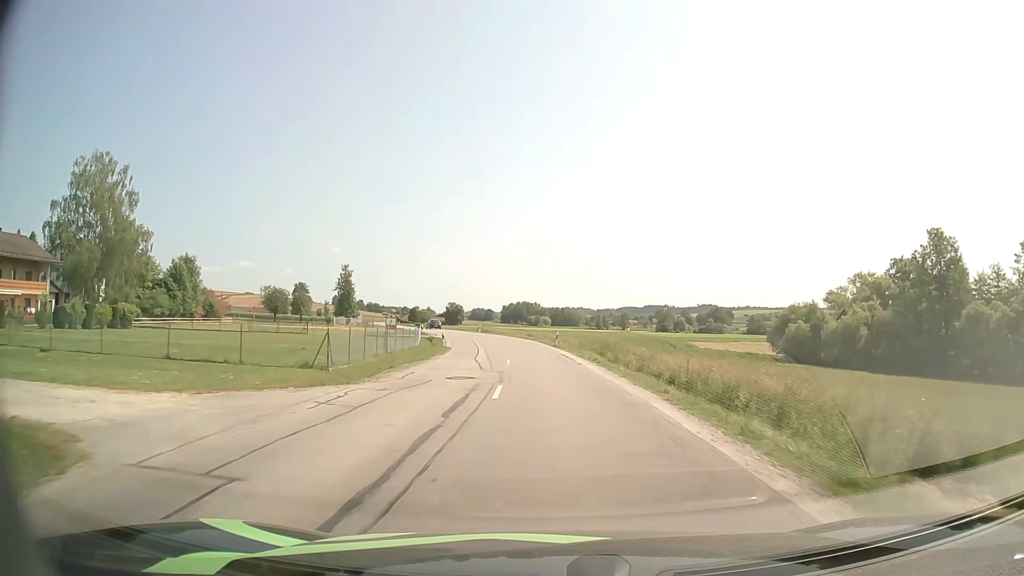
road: secondary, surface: asphalt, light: Day
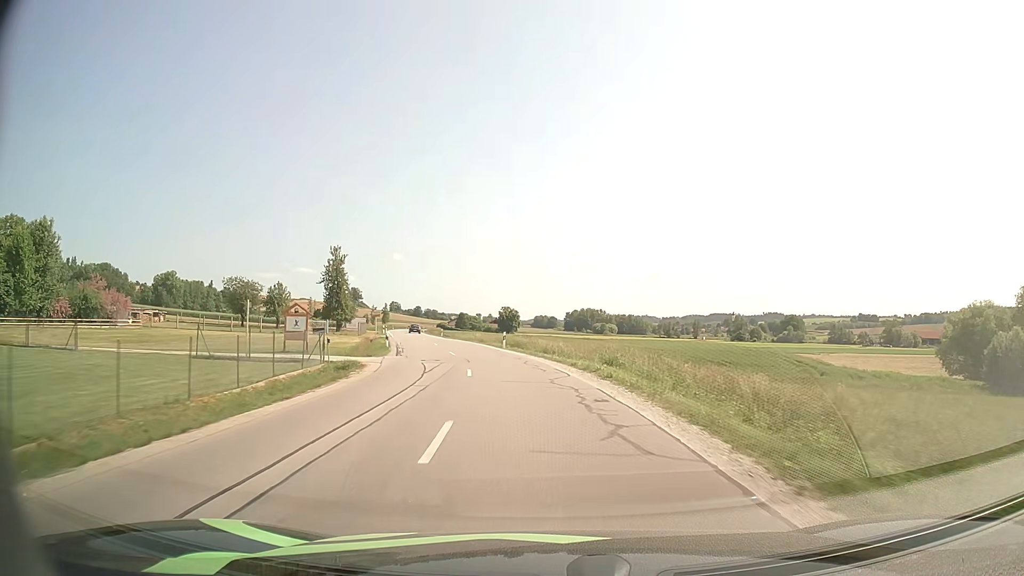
(-1.7, +41.0) m; -5°
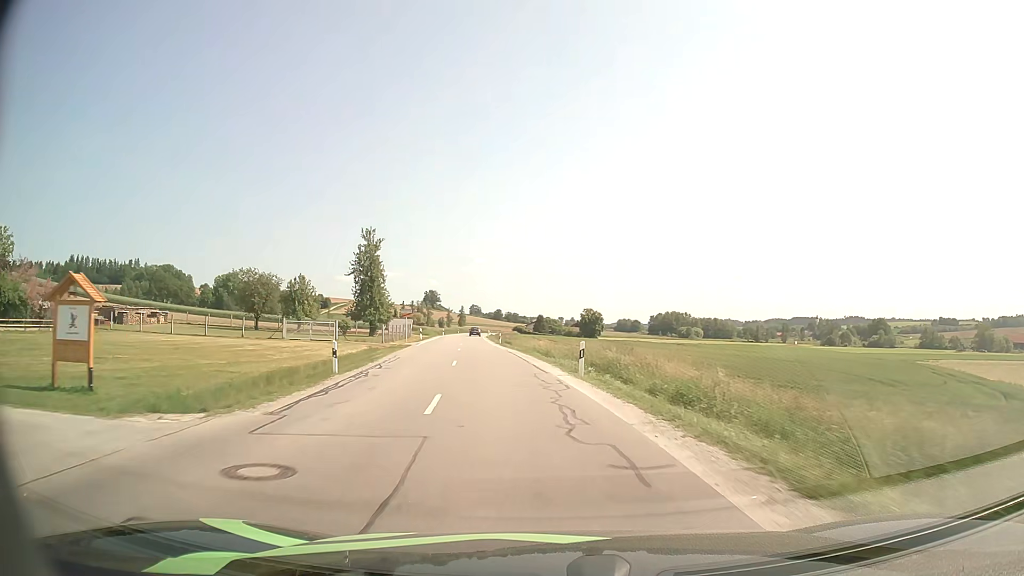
(-1.1, +21.2) m; -7°
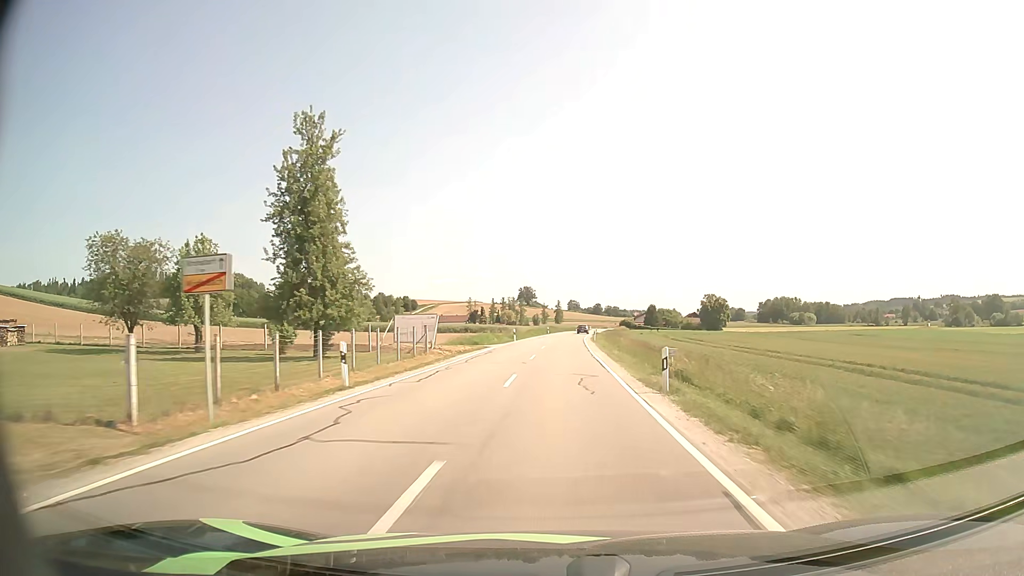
(-4.6, +44.4) m; -9°
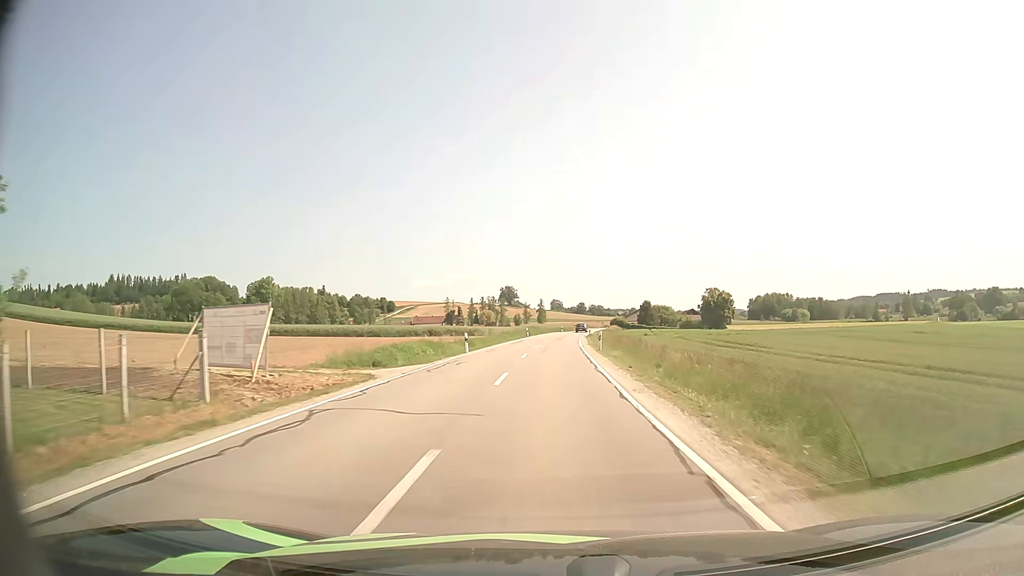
(+0.3, +23.3) m; +1°
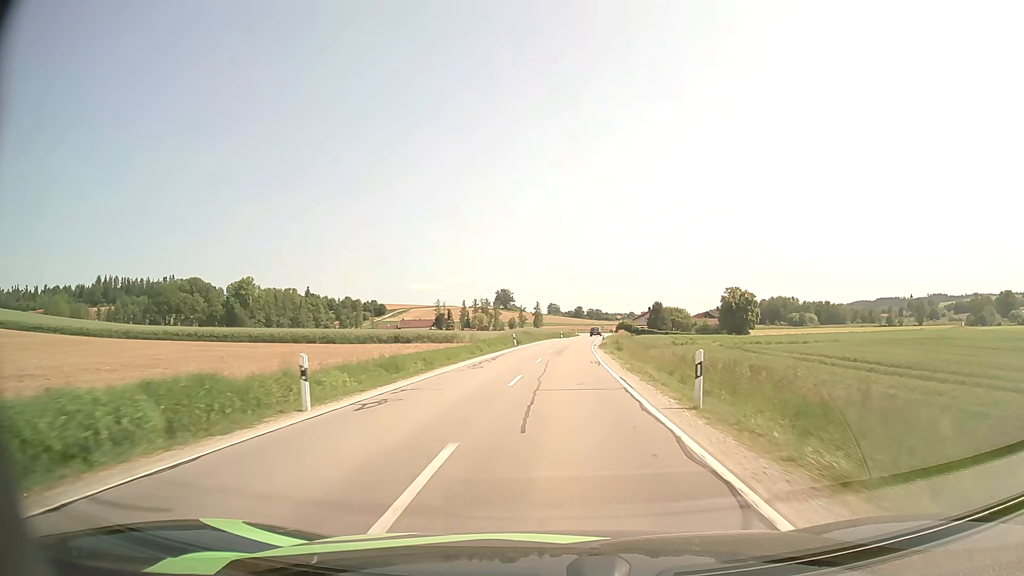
(0.0, +23.1) m; 0°
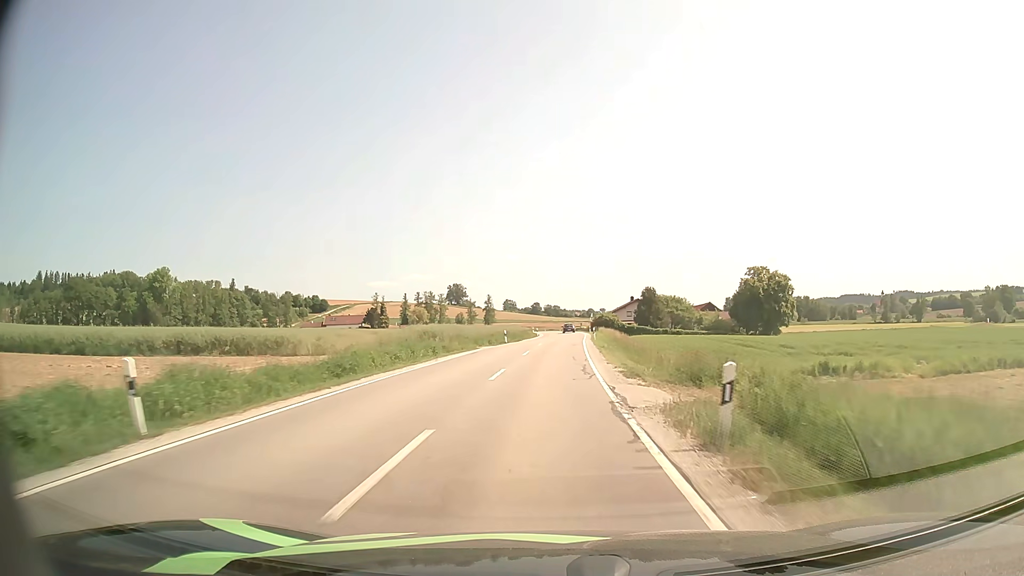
(+2.0, +47.3) m; +4°
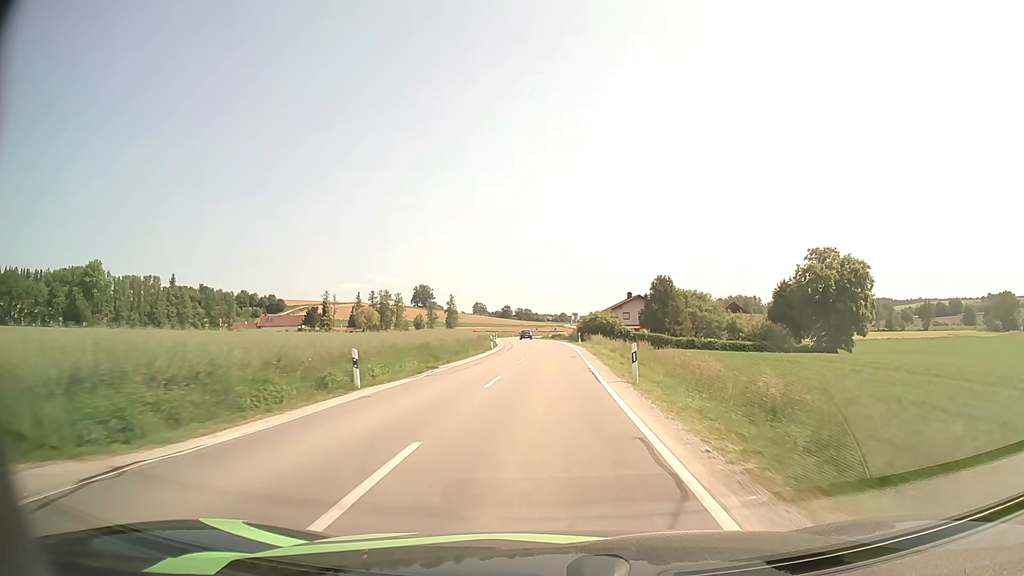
(+0.6, +36.3) m; +2°
(0, +10) (0, +20) (0, +30) (0, +40) (+1, +50) (0, +60) (0, +70) (-1, +80) (-2, +90) (-3, +100) m
